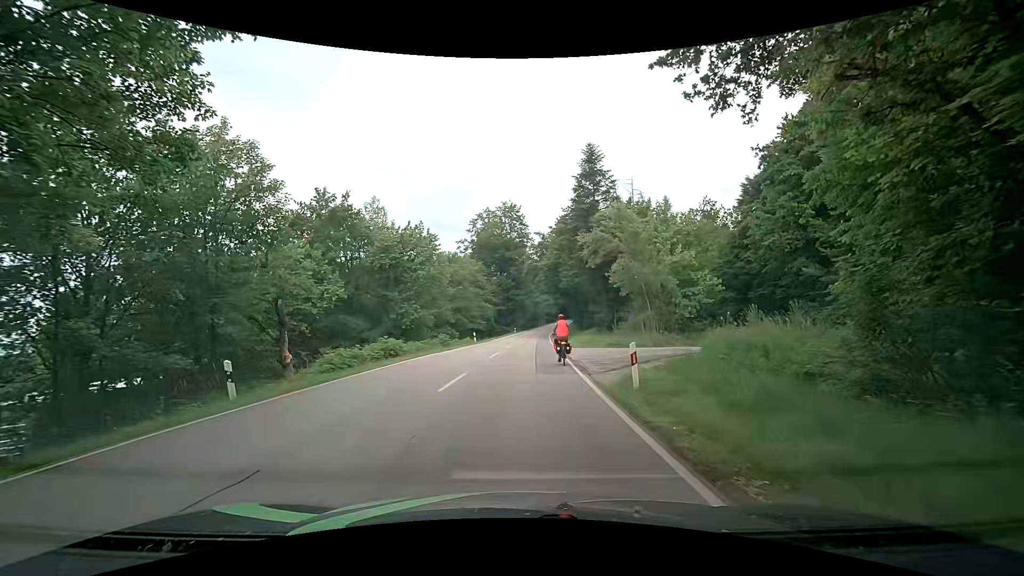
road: secondary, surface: asphalt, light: Day
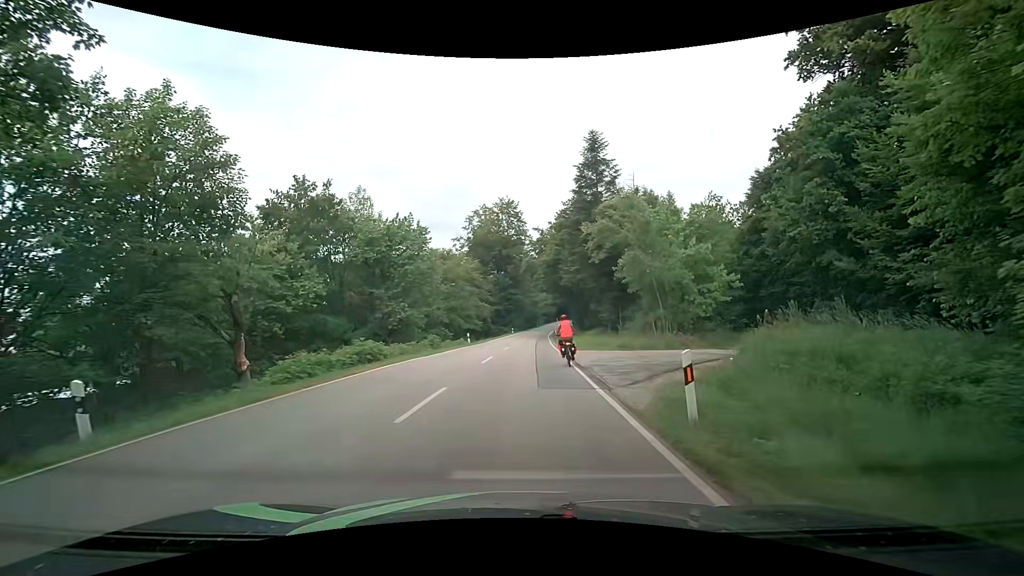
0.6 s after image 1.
(-0.1, +3.6) m; -2°
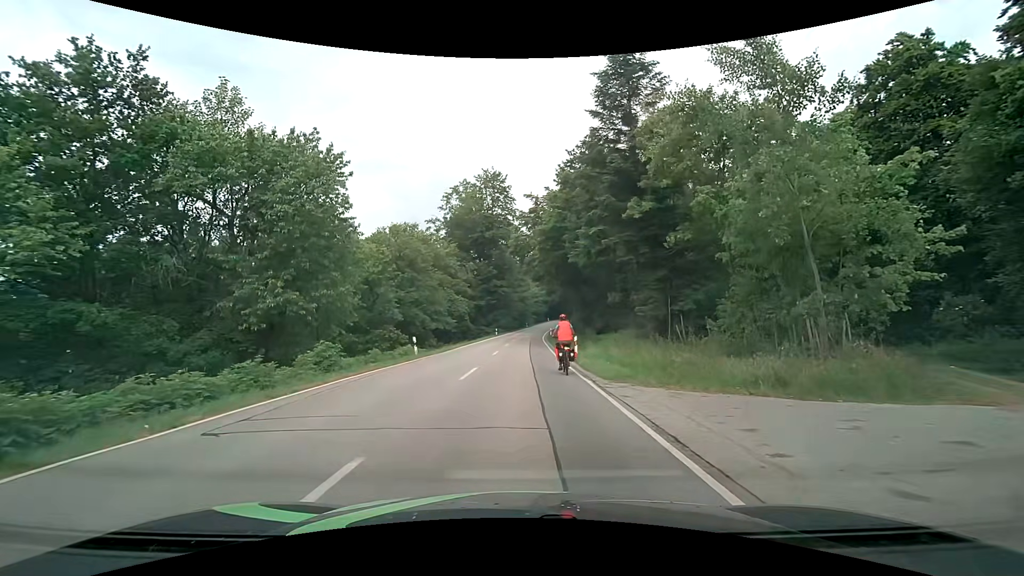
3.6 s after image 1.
(+0.2, +18.1) m; +2°
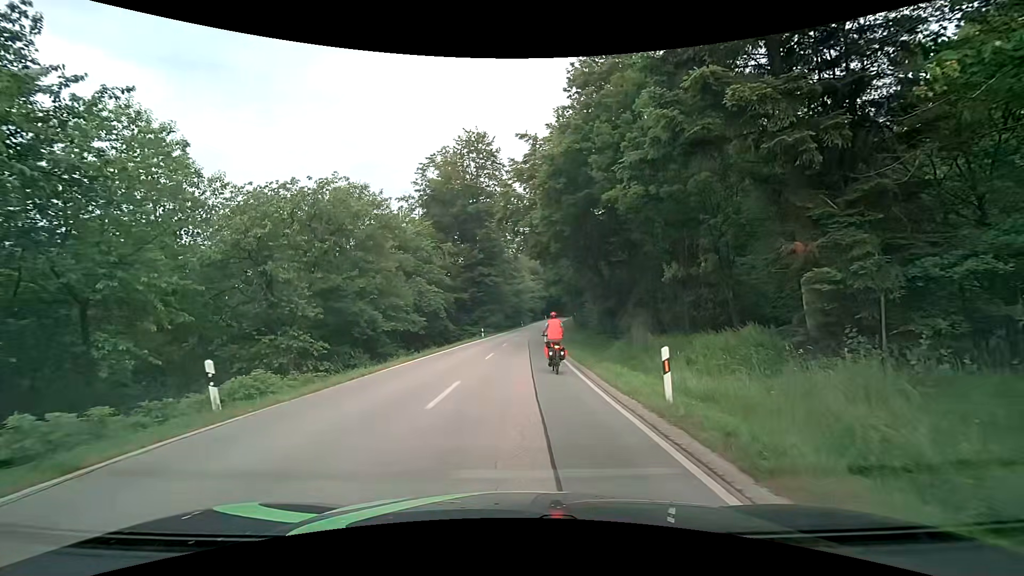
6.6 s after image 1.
(0.0, +16.4) m; 0°
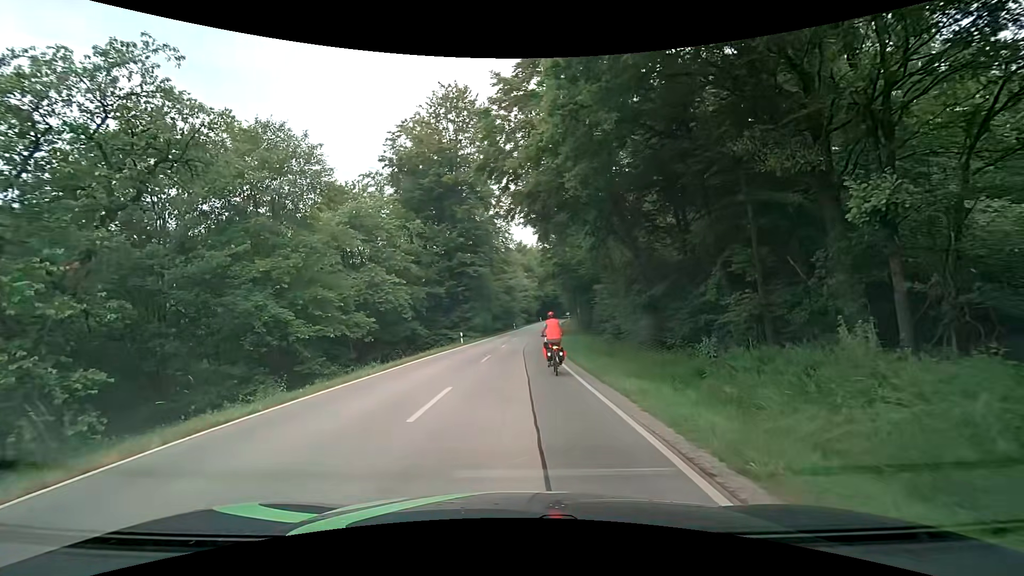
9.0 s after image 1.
(+0.1, +13.2) m; 0°
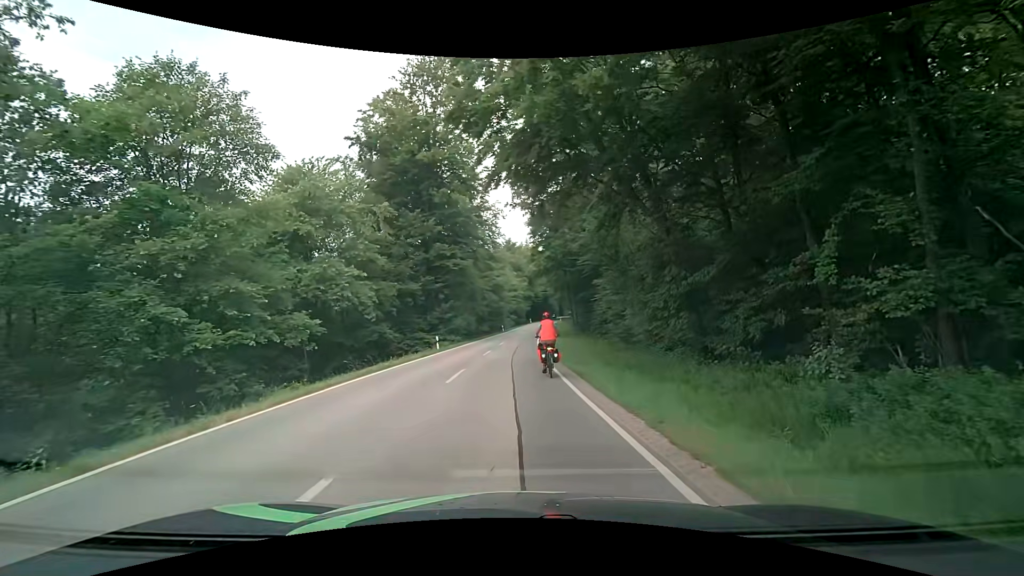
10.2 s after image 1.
(+0.1, +6.6) m; 0°
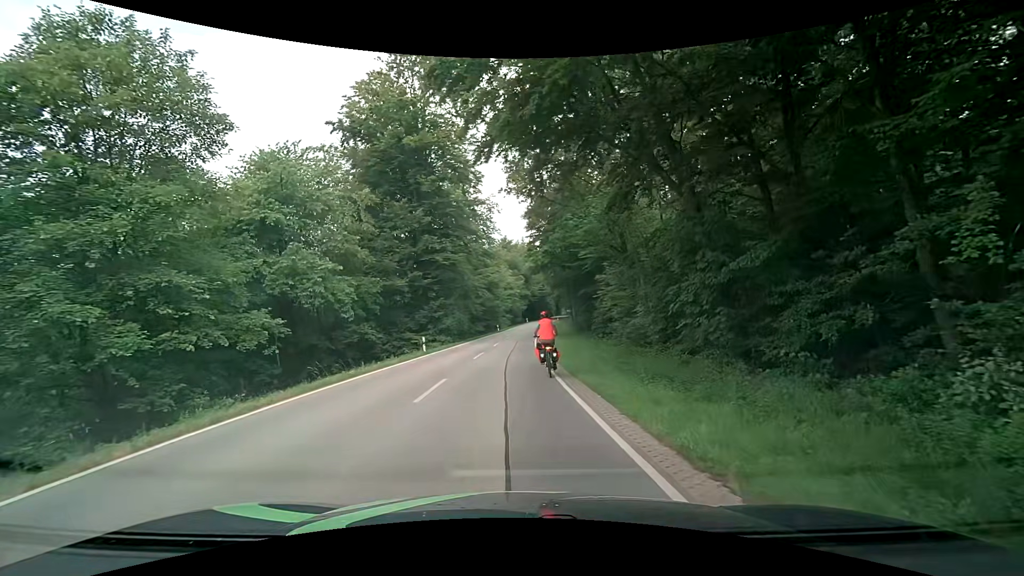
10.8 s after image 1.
(+0.1, +3.3) m; +2°
